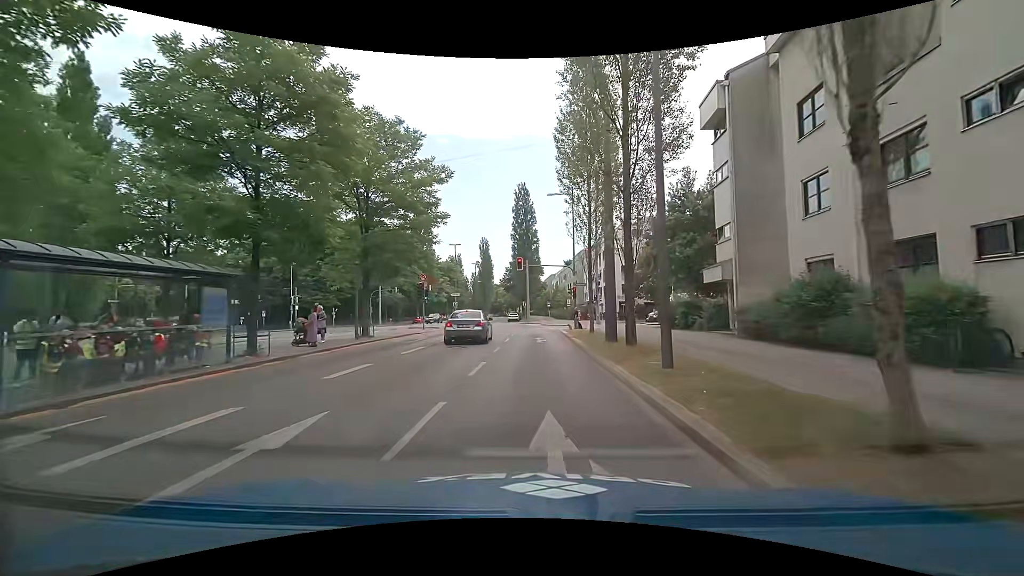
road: secondary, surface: asphalt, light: Day
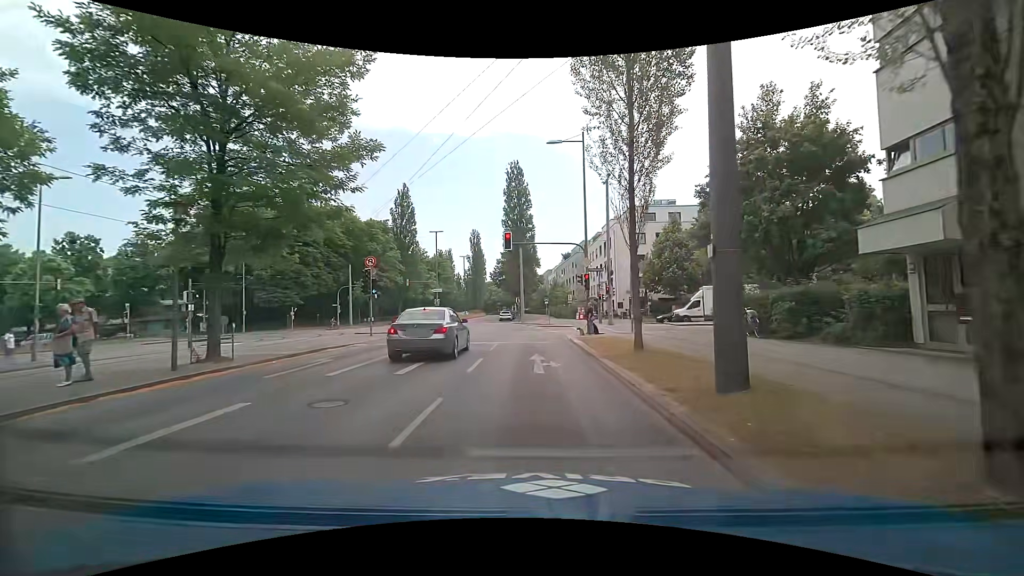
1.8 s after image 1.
(+0.2, +11.5) m; +1°
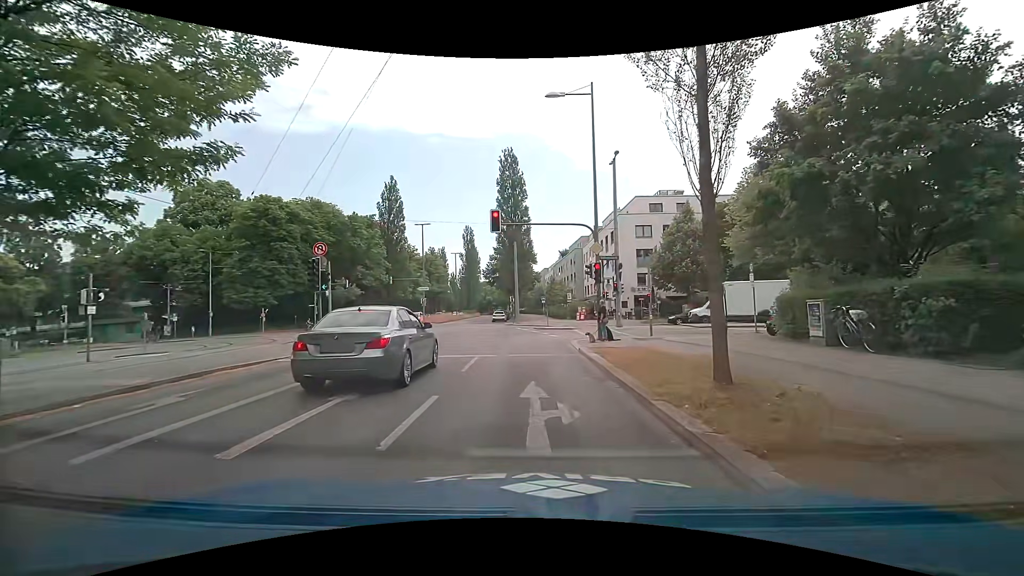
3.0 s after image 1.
(+0.1, +5.8) m; +2°
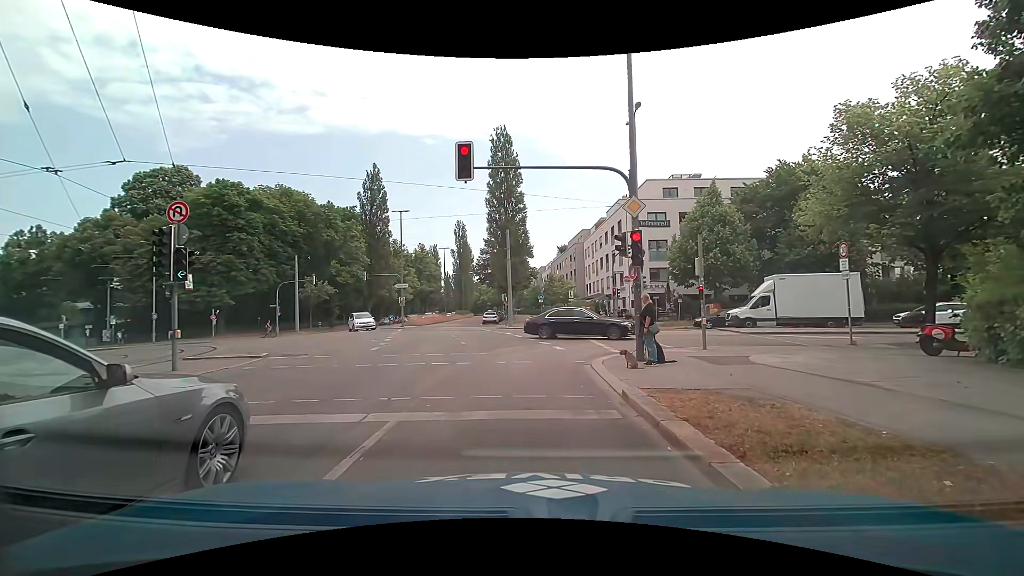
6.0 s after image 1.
(-0.1, +8.1) m; 0°
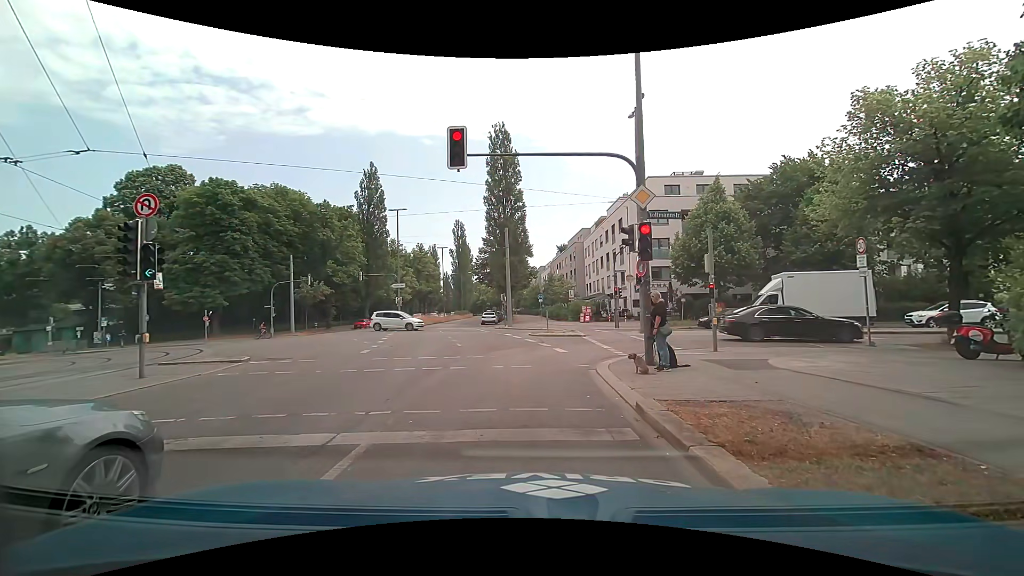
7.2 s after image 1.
(0.0, +1.0) m; 0°
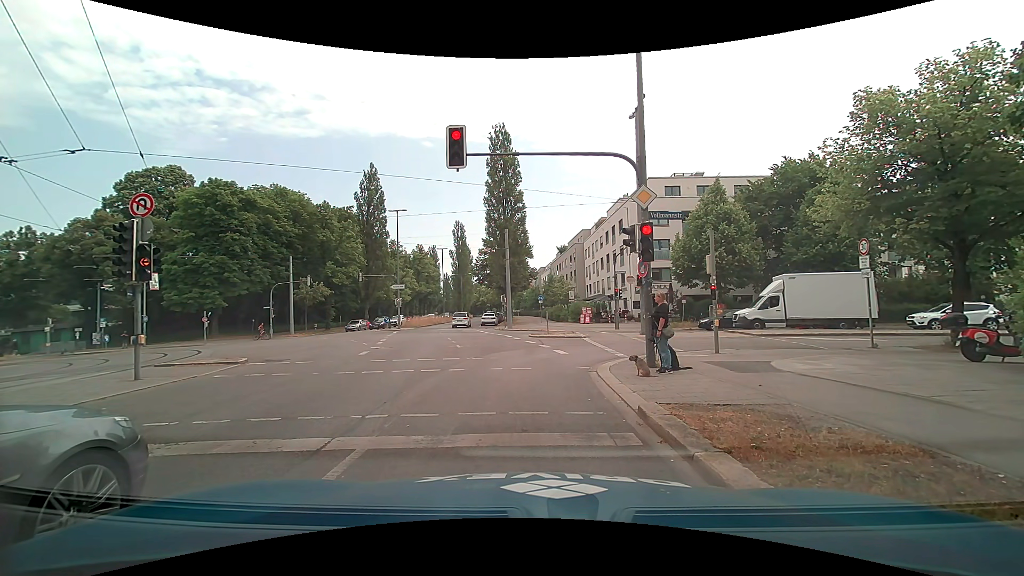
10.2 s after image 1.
(0.0, +0.2) m; 0°
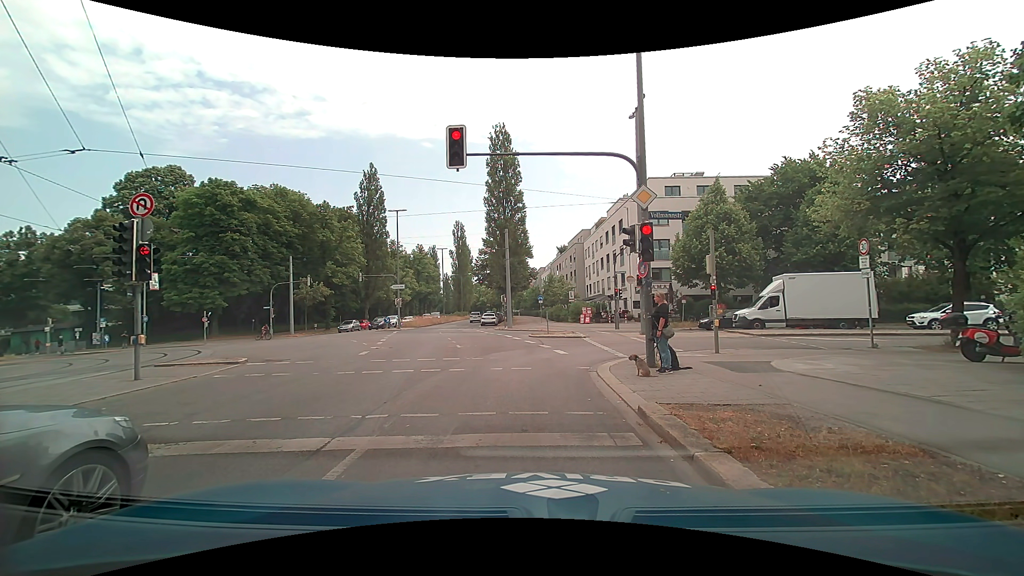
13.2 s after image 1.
(0.0, 0.0) m; 0°
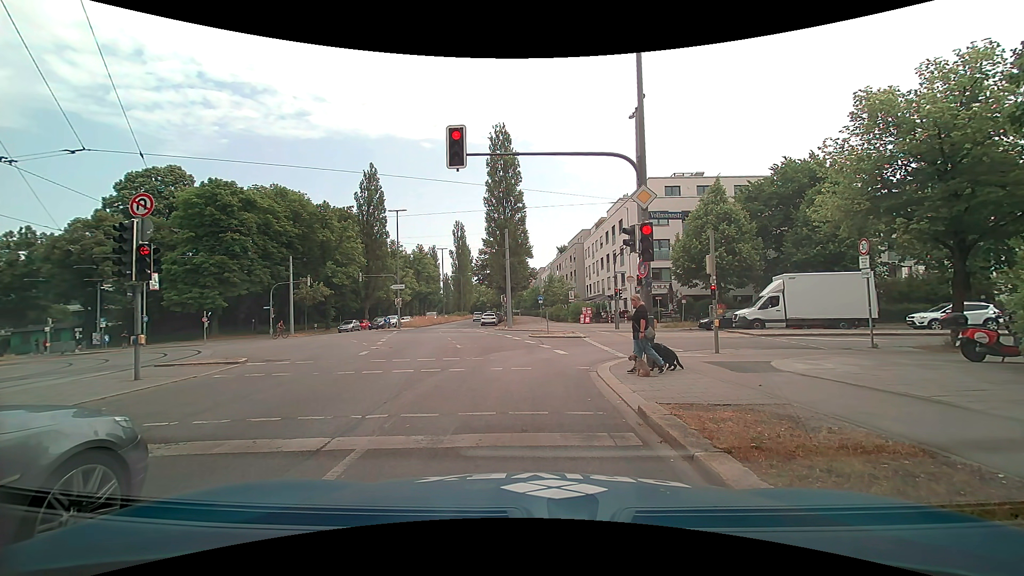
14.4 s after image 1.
(0.0, 0.0) m; 0°
